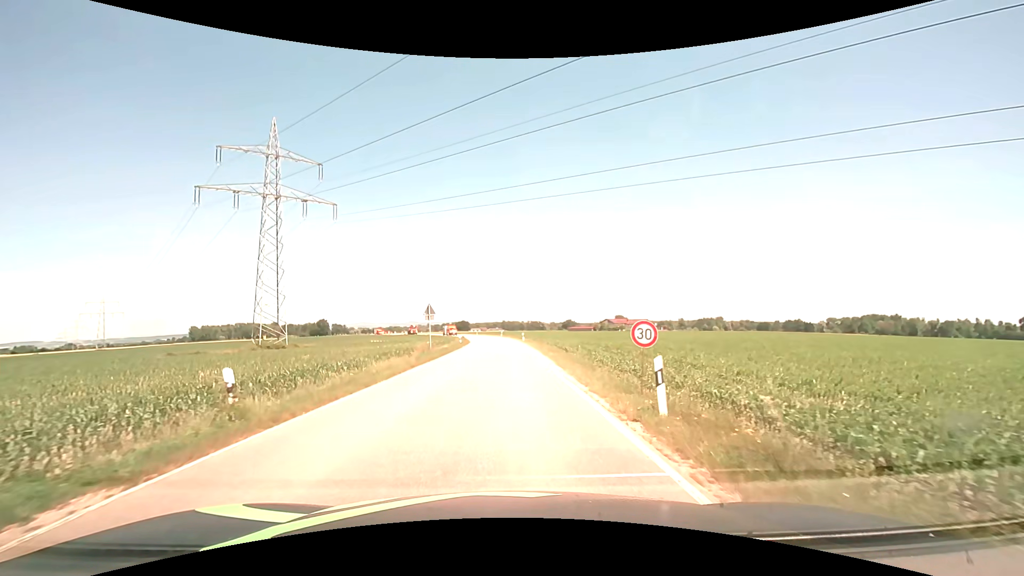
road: secondary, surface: asphalt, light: Day
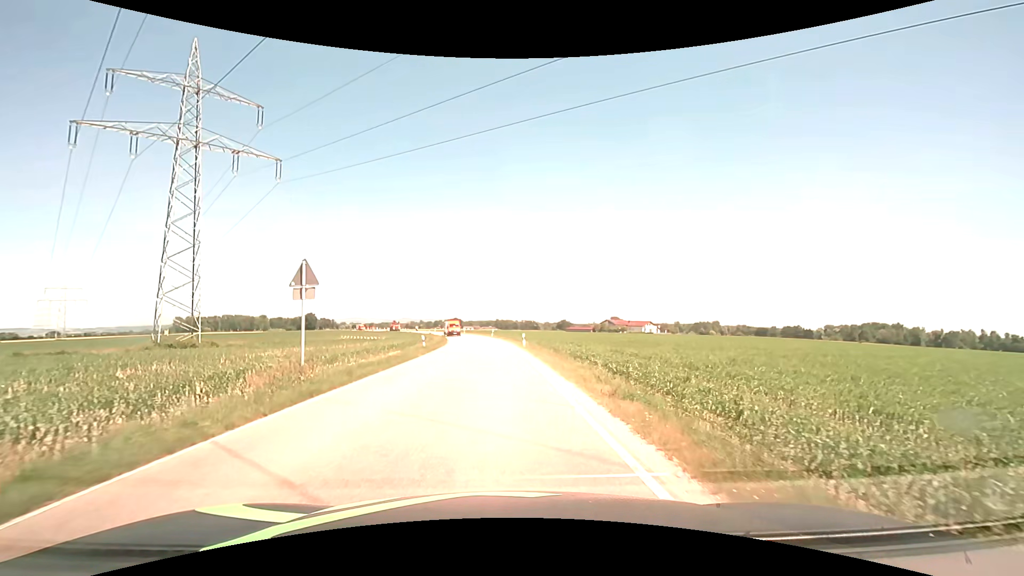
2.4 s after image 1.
(+0.1, +19.6) m; 0°
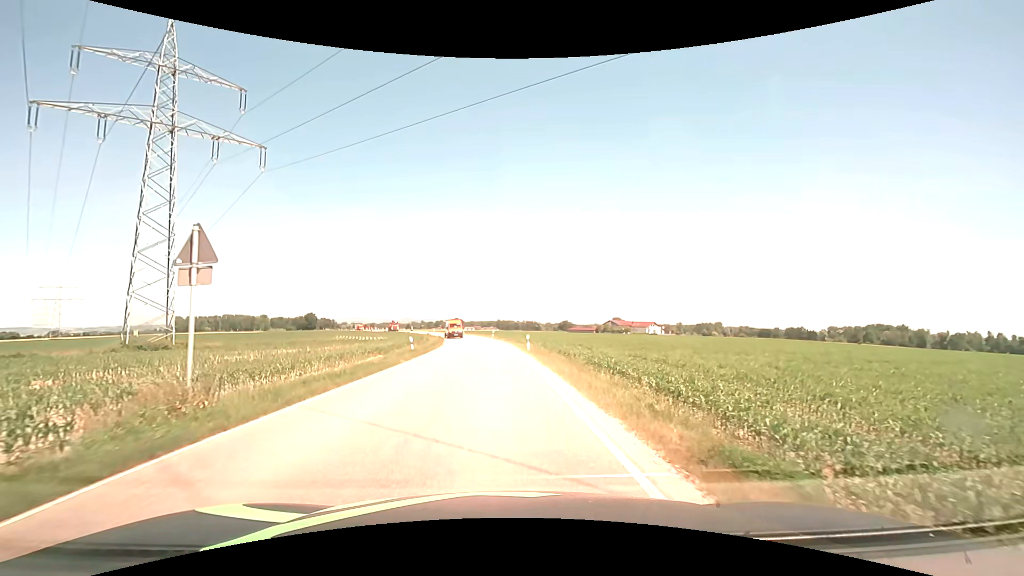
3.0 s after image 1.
(0.0, +4.7) m; 0°
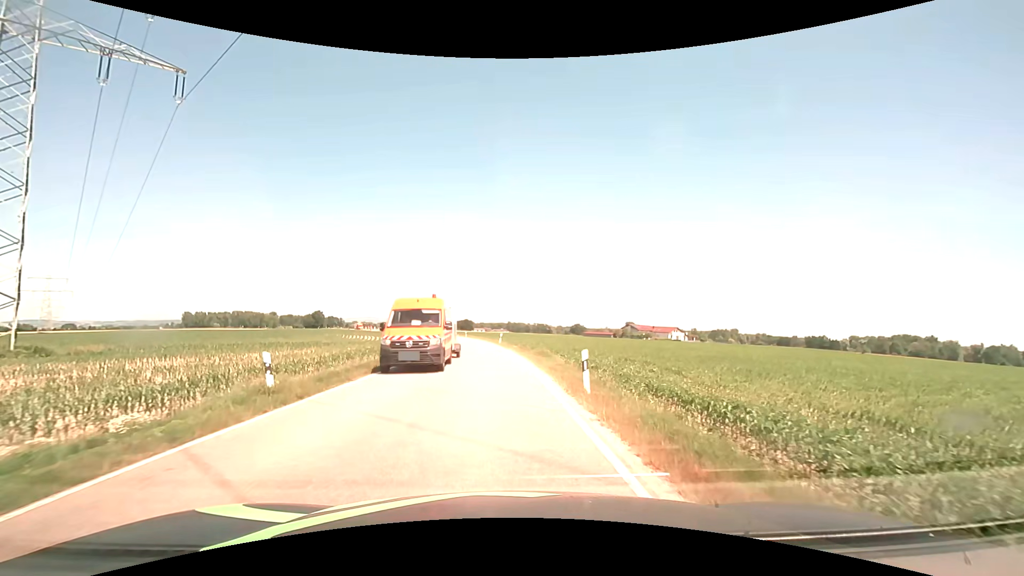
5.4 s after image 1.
(-0.2, +18.4) m; -1°
(0, +10) (0, +20) (-1, +30) (-2, +40) (-3, +50) (-4, +60) (-6, +70) (-8, +79) (-10, +89) (-13, +99) m
